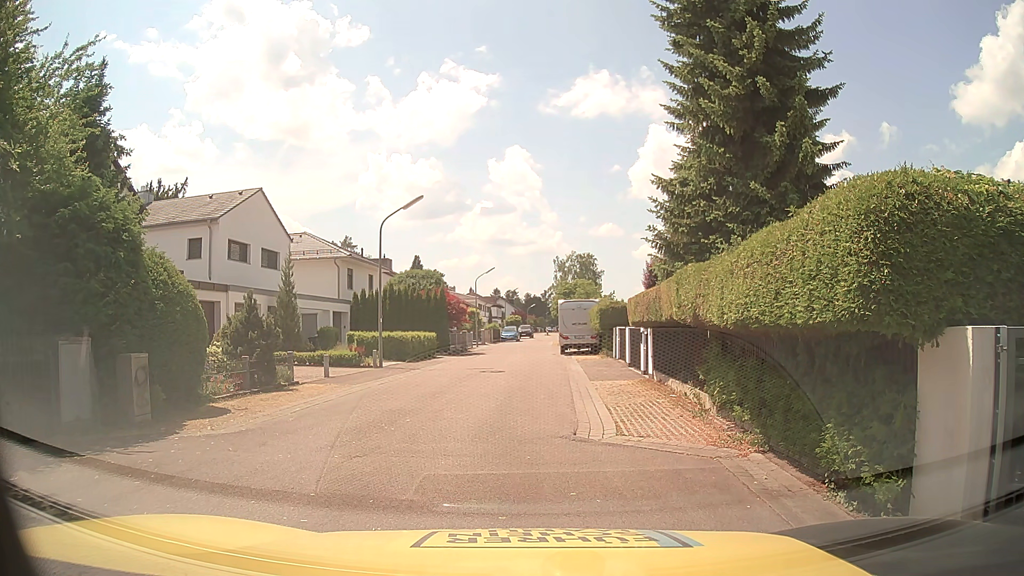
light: Day
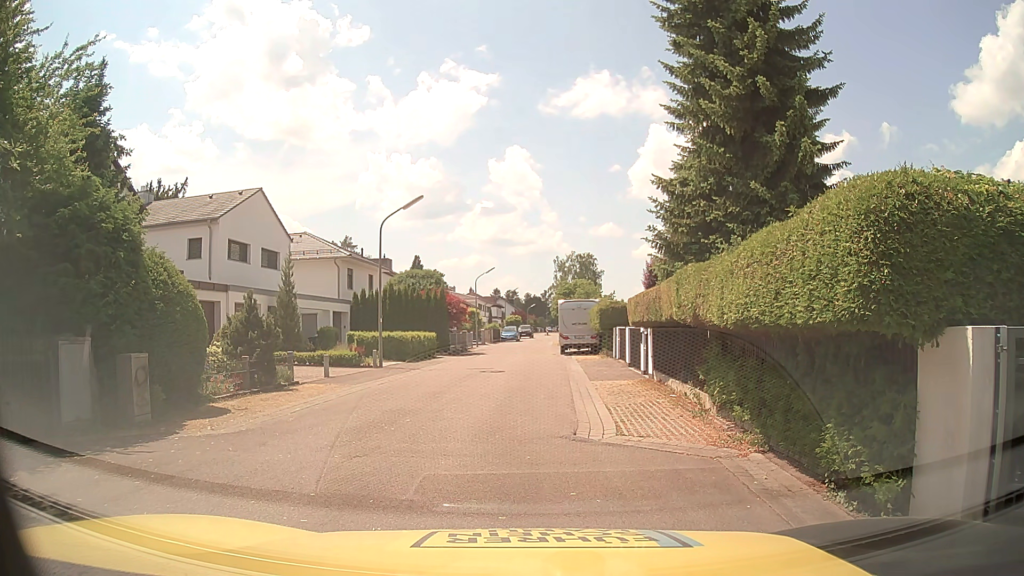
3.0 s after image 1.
(0.0, 0.0) m; 0°
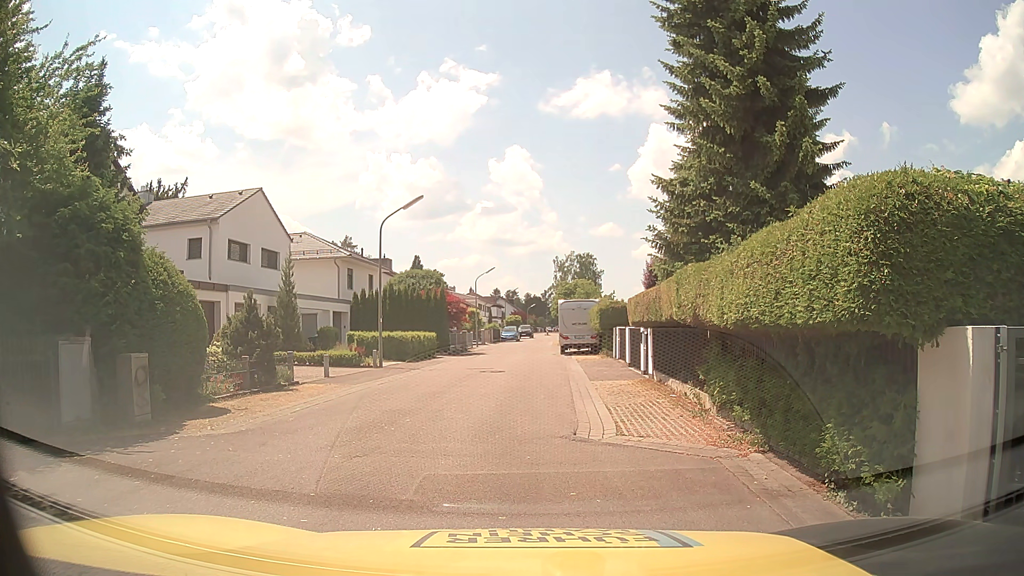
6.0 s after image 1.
(0.0, 0.0) m; 0°
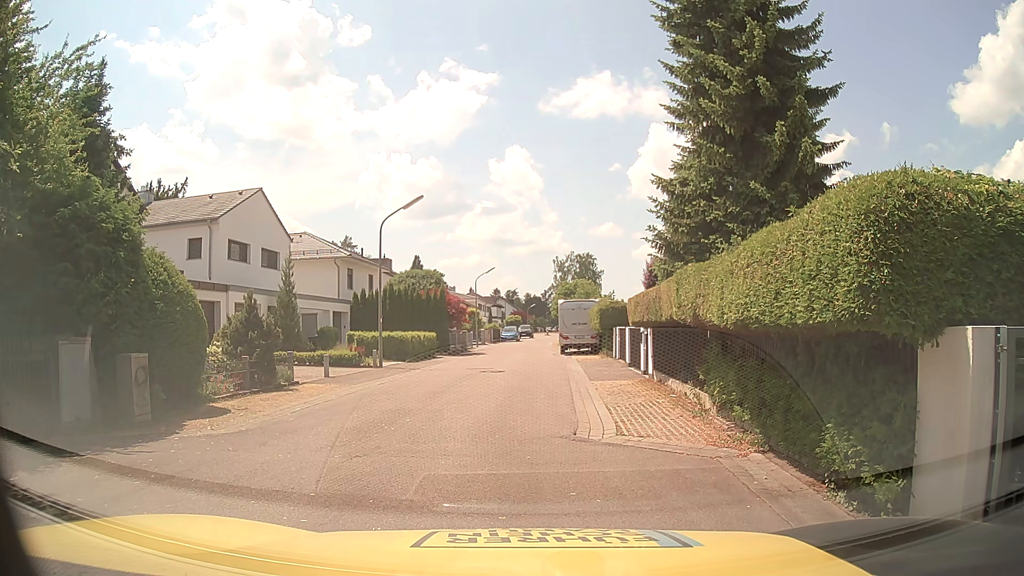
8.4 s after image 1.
(0.0, 0.0) m; 0°
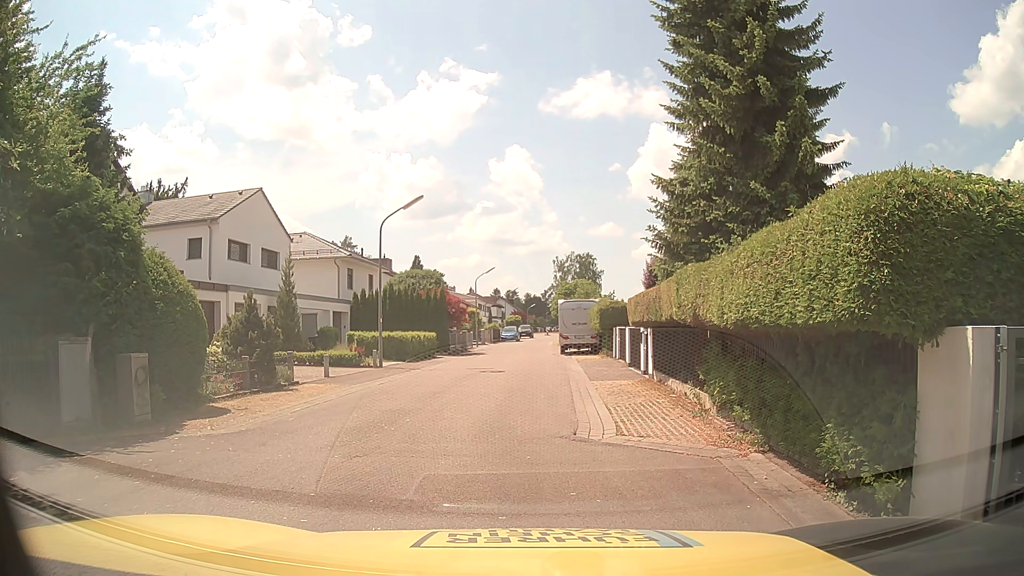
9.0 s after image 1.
(0.0, 0.0) m; 0°
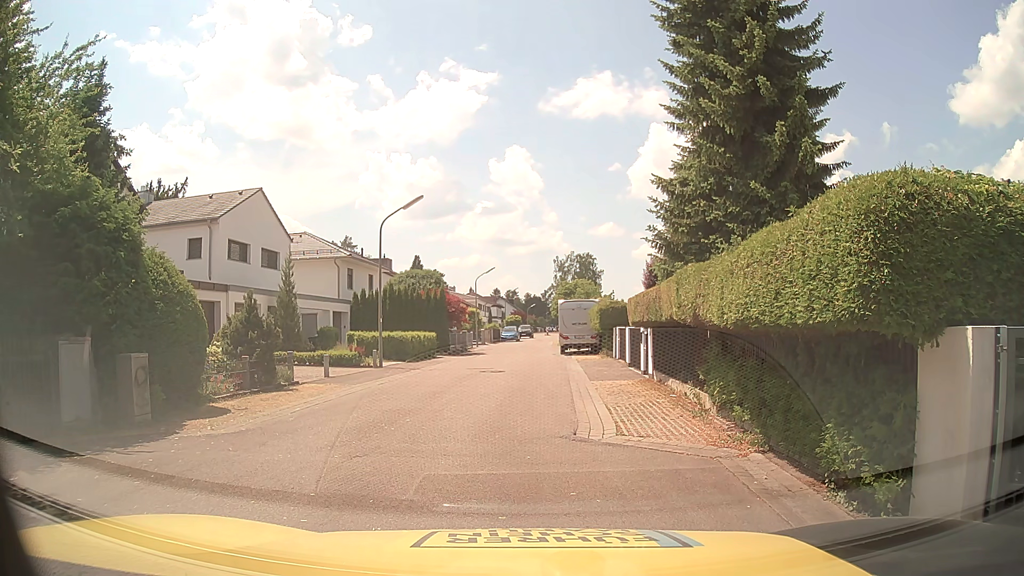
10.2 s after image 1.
(0.0, 0.0) m; 0°
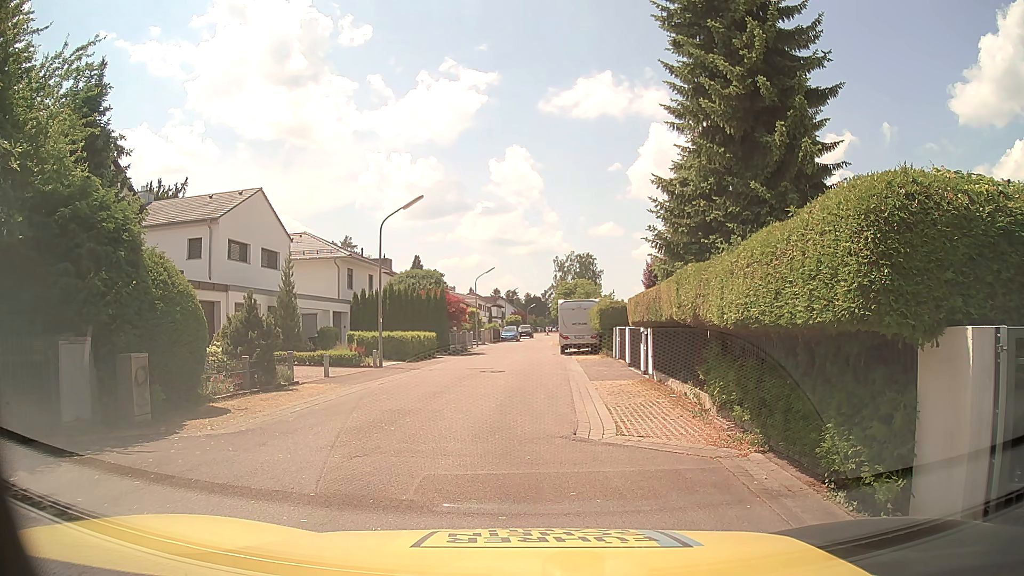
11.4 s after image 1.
(0.0, 0.0) m; 0°
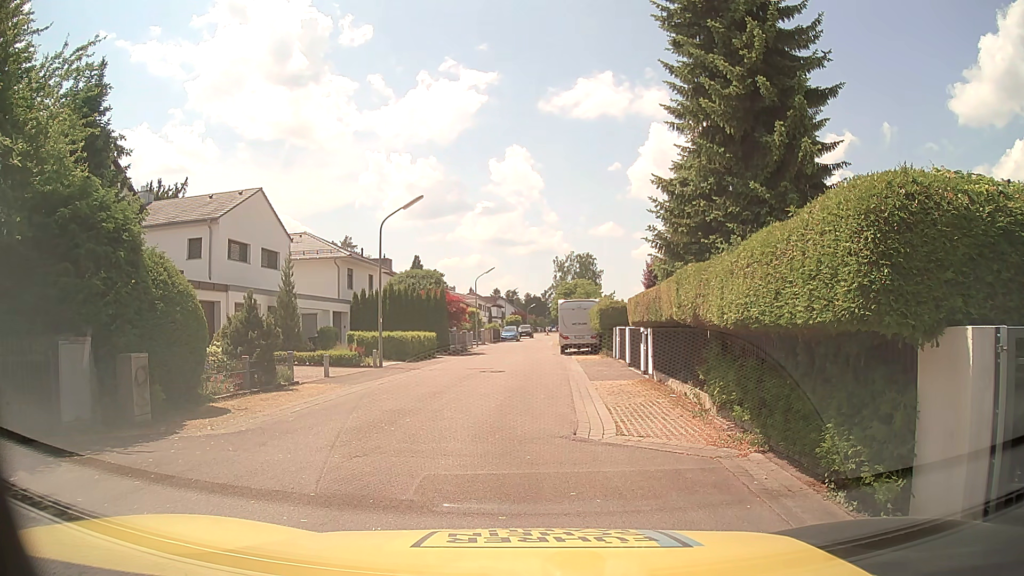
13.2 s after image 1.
(0.0, 0.0) m; 0°
